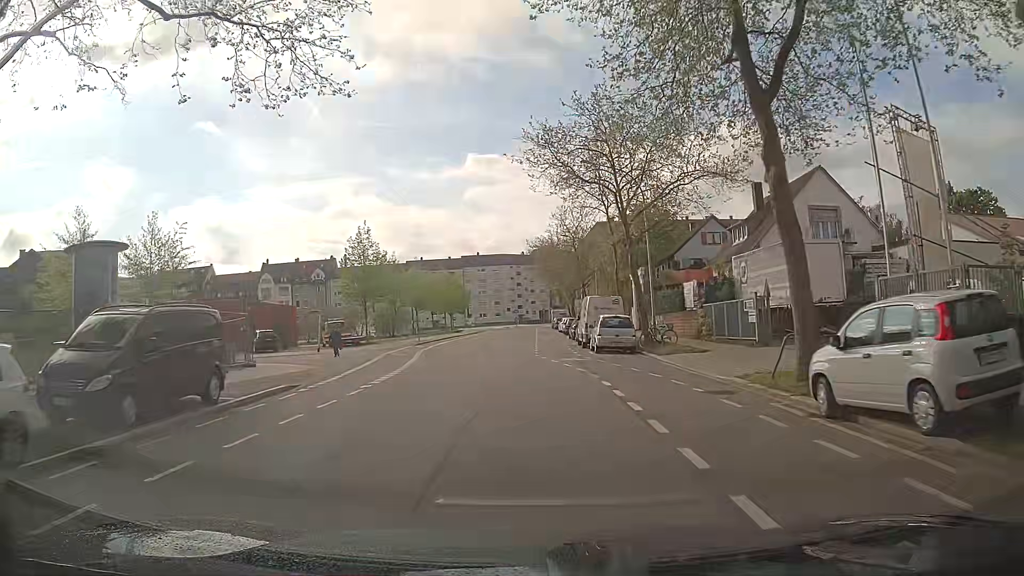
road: tertiary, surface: asphalt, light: Day
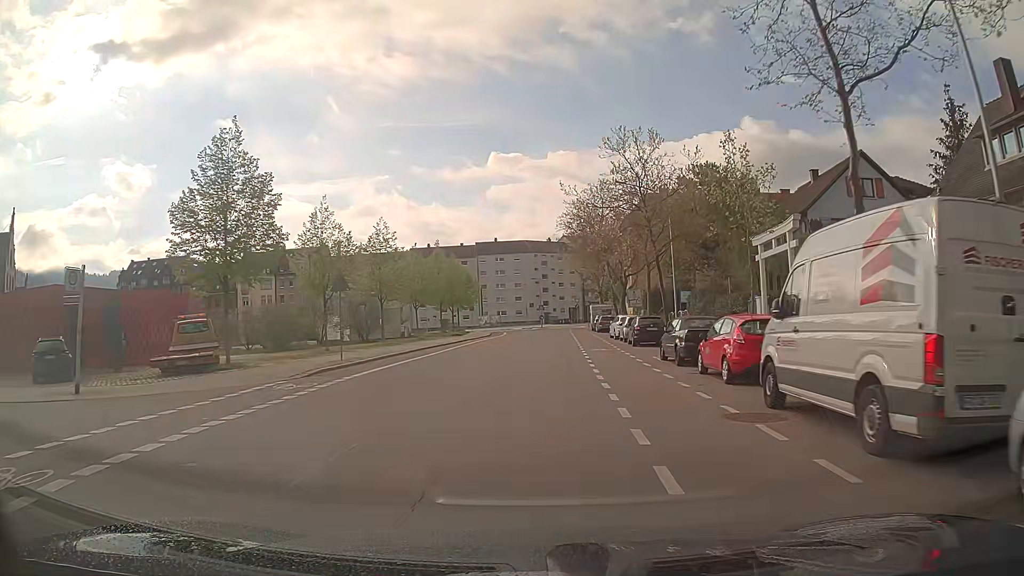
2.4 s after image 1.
(-0.9, +26.7) m; -2°
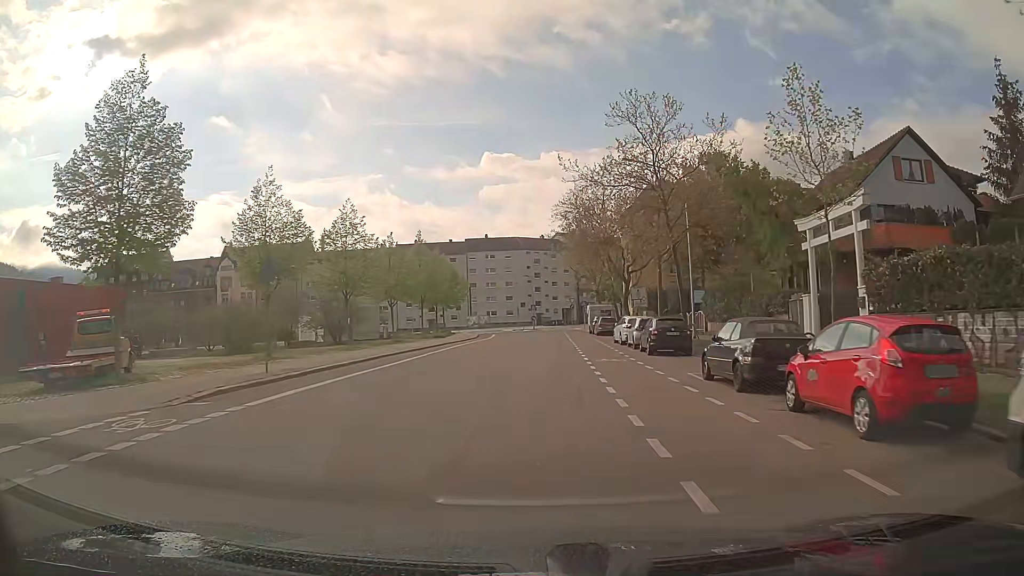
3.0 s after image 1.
(0.0, +6.5) m; +1°
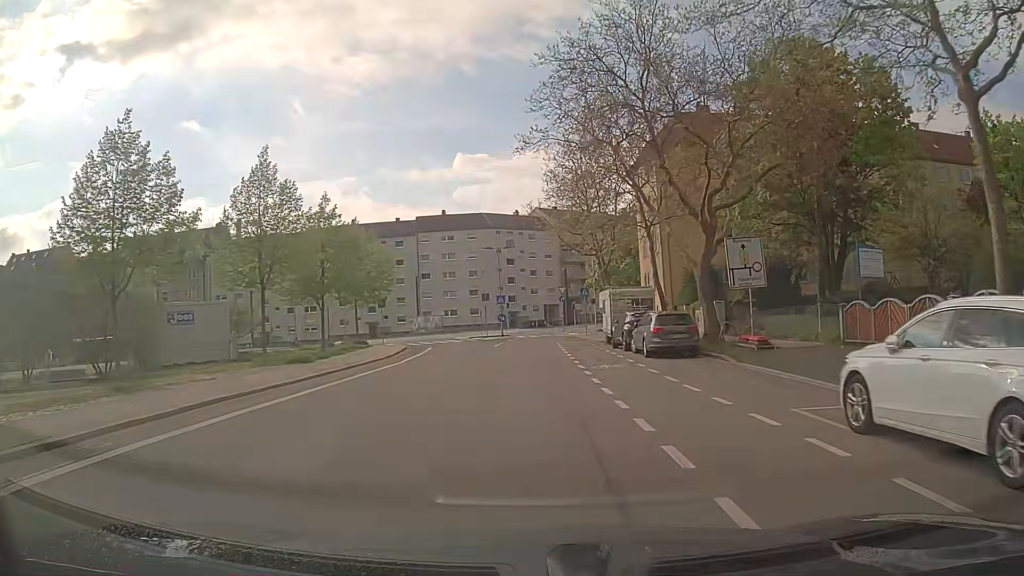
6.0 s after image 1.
(+0.4, +30.8) m; +2°
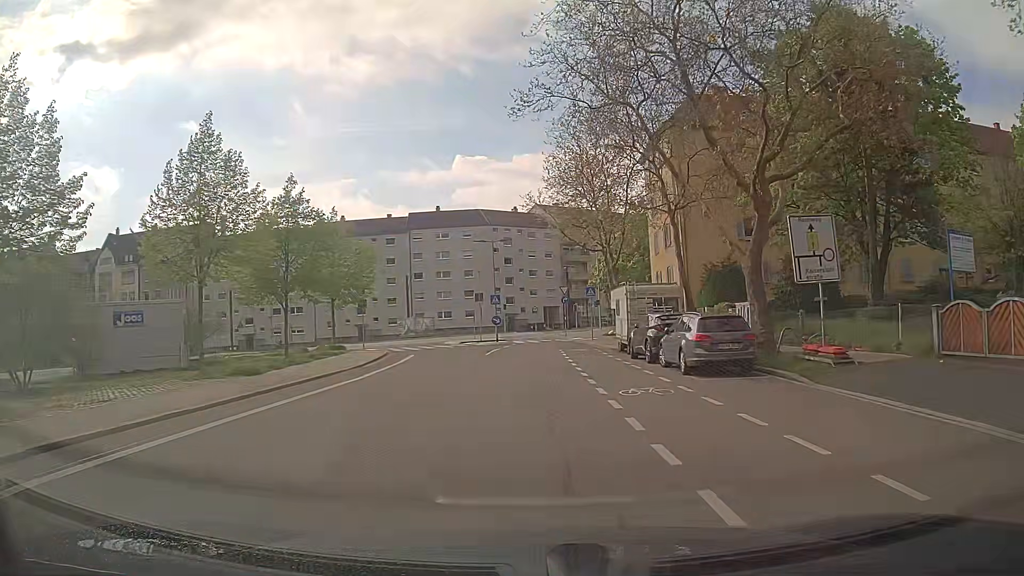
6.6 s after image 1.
(0.0, +5.5) m; 0°
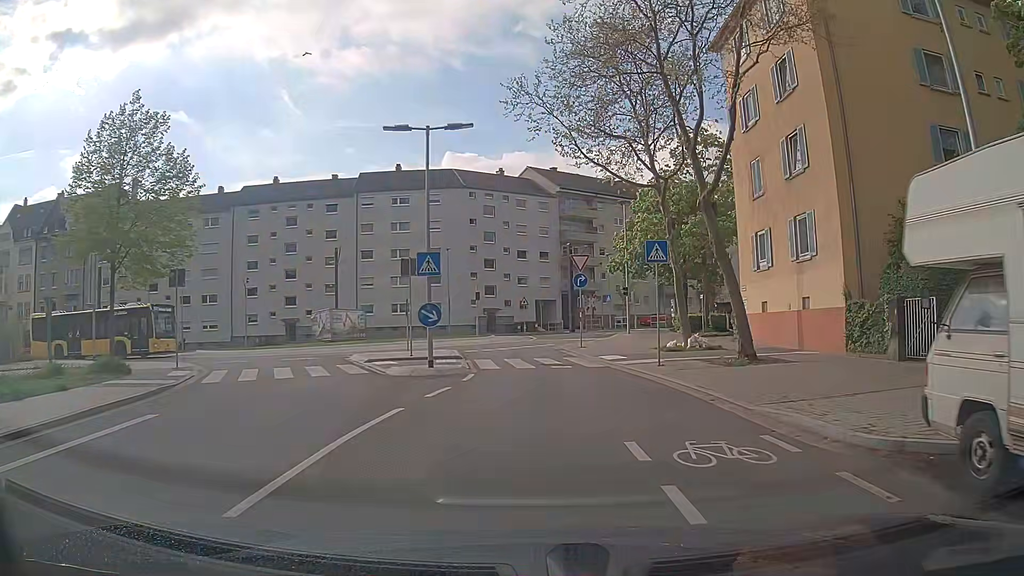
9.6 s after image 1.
(+0.1, +23.7) m; 0°
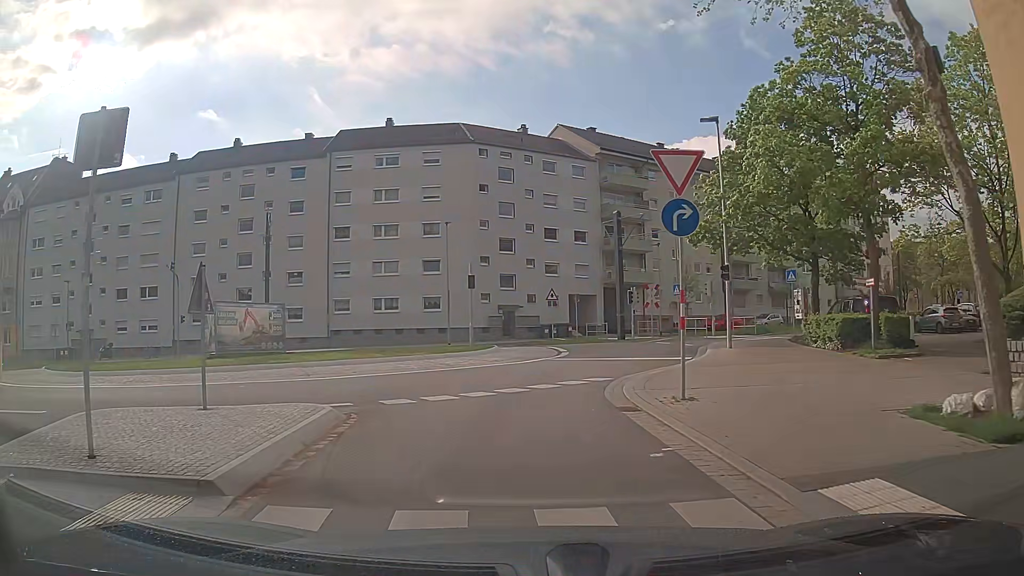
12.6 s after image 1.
(+0.7, +17.1) m; -2°
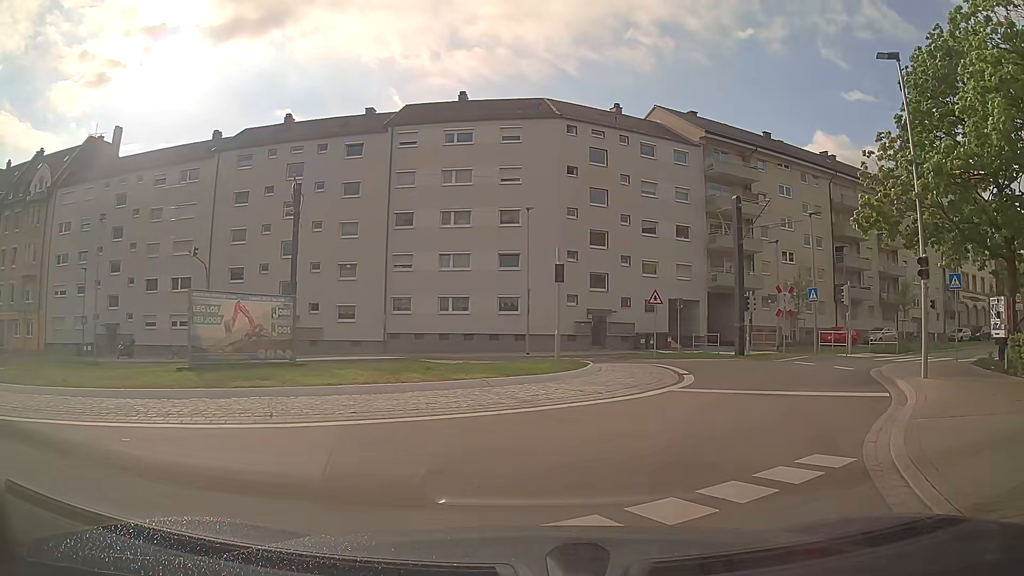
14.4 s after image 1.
(-0.6, +7.5) m; -8°
